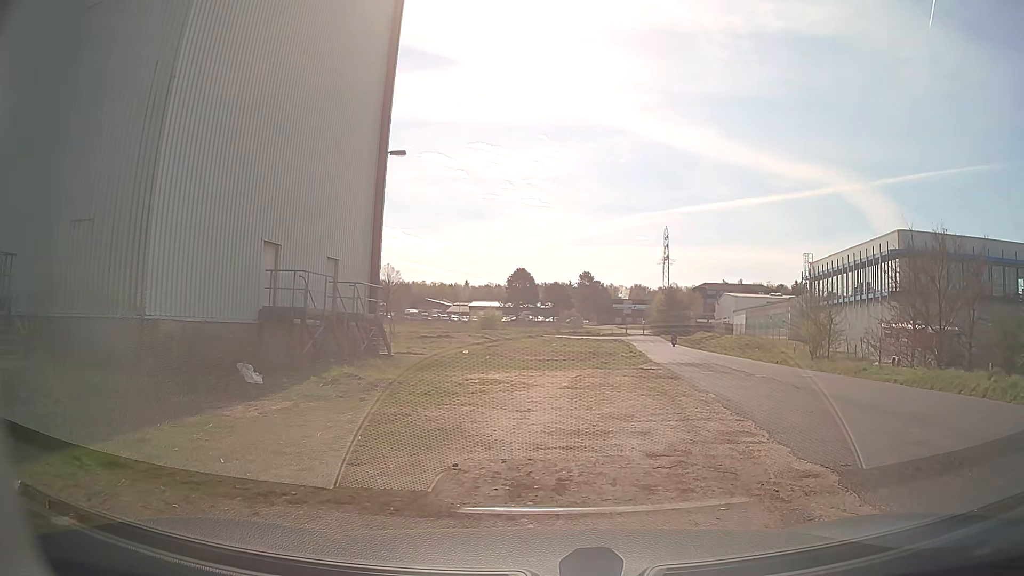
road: service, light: Day
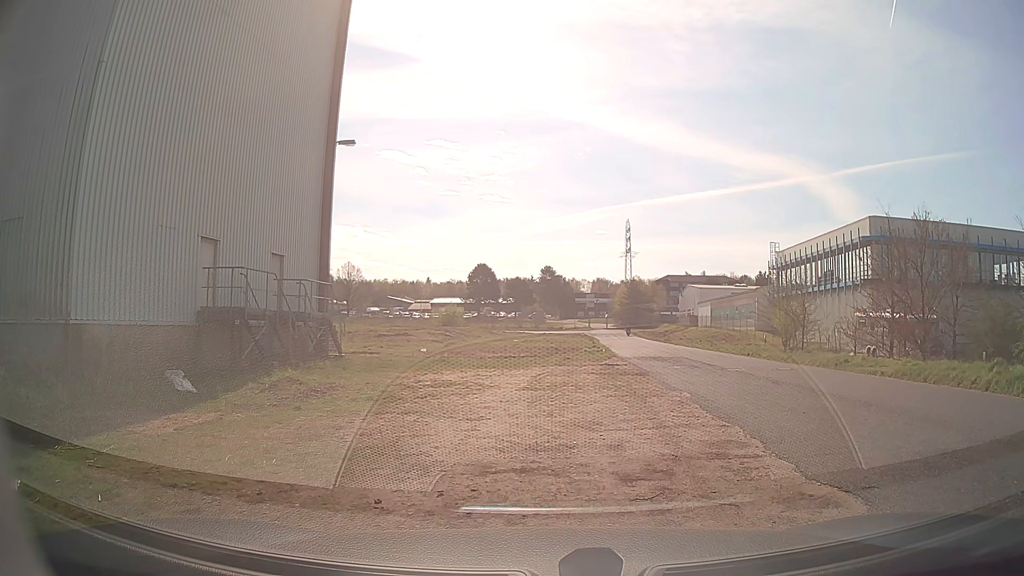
(0.0, +1.4) m; +2°
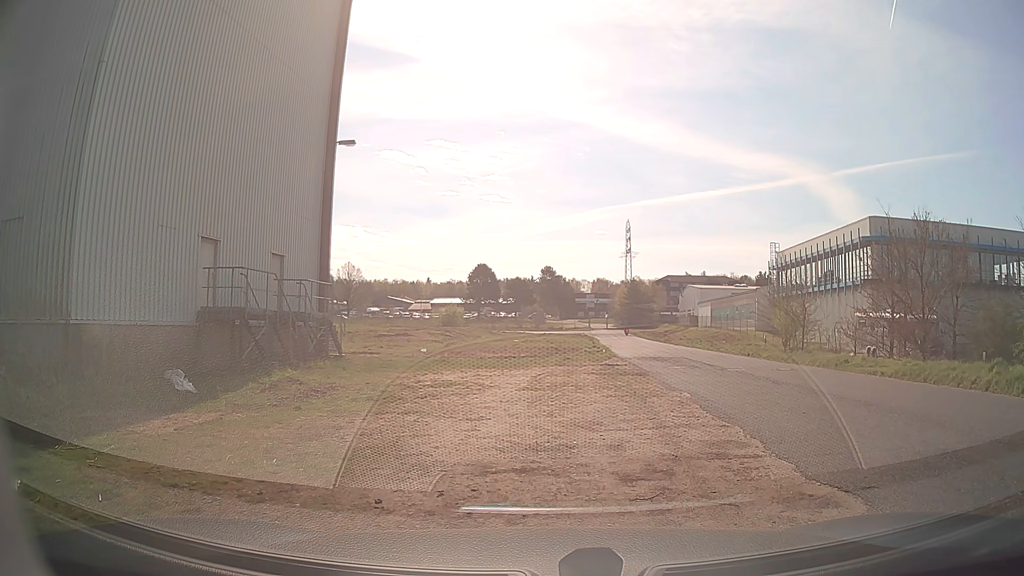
(0.0, 0.0) m; 0°
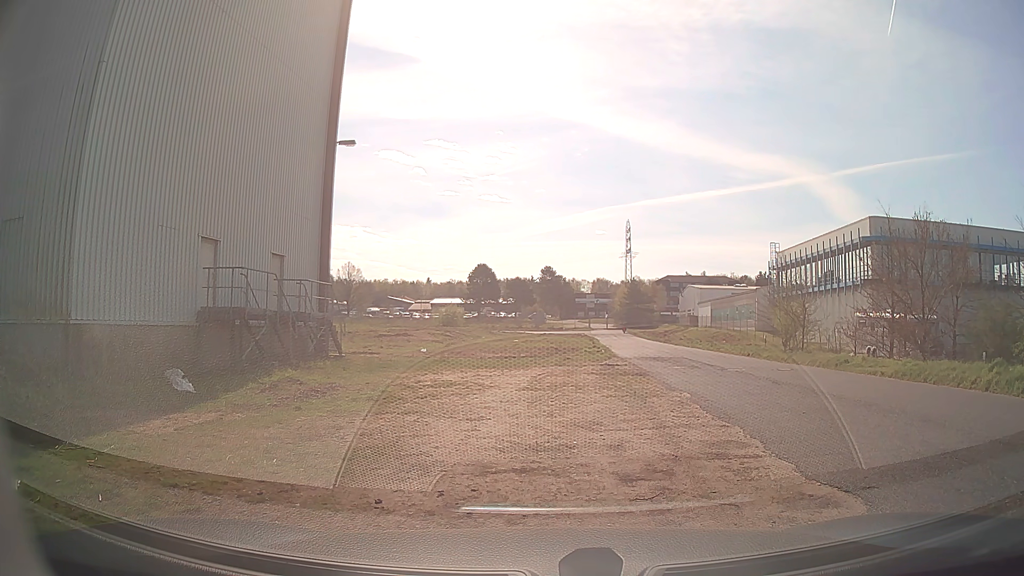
(0.0, 0.0) m; 0°
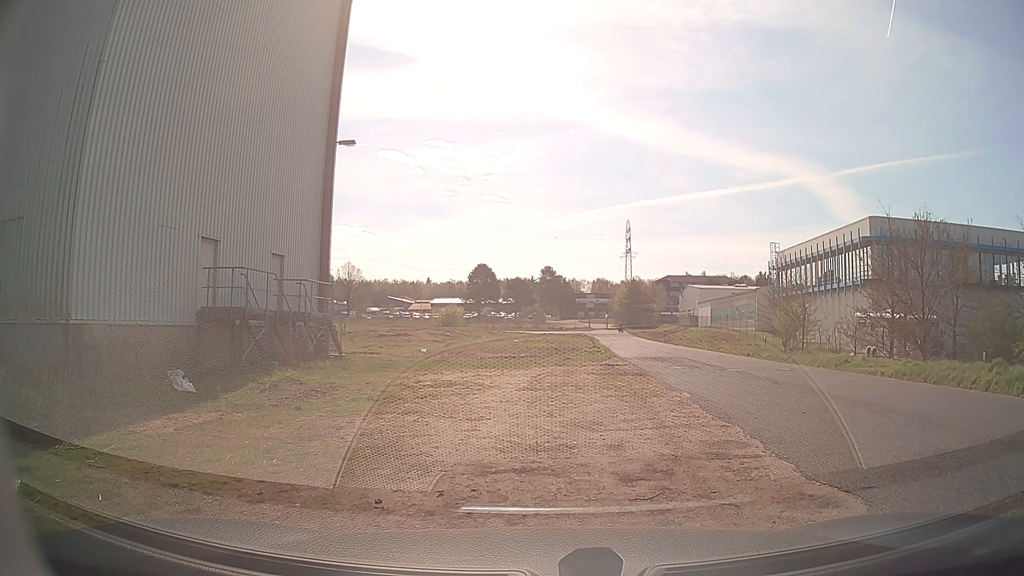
(0.0, 0.0) m; 0°
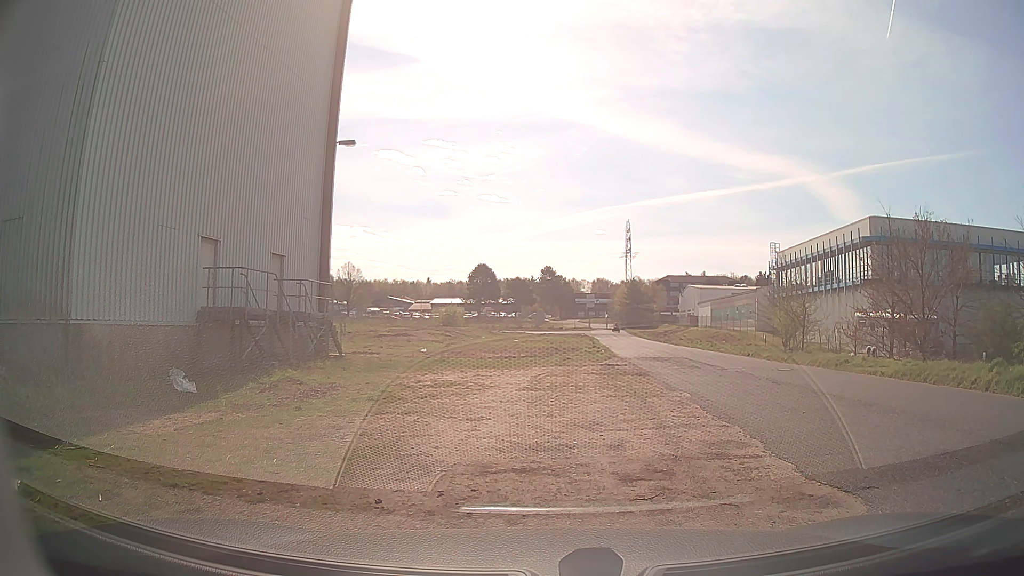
(0.0, 0.0) m; 0°
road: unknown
